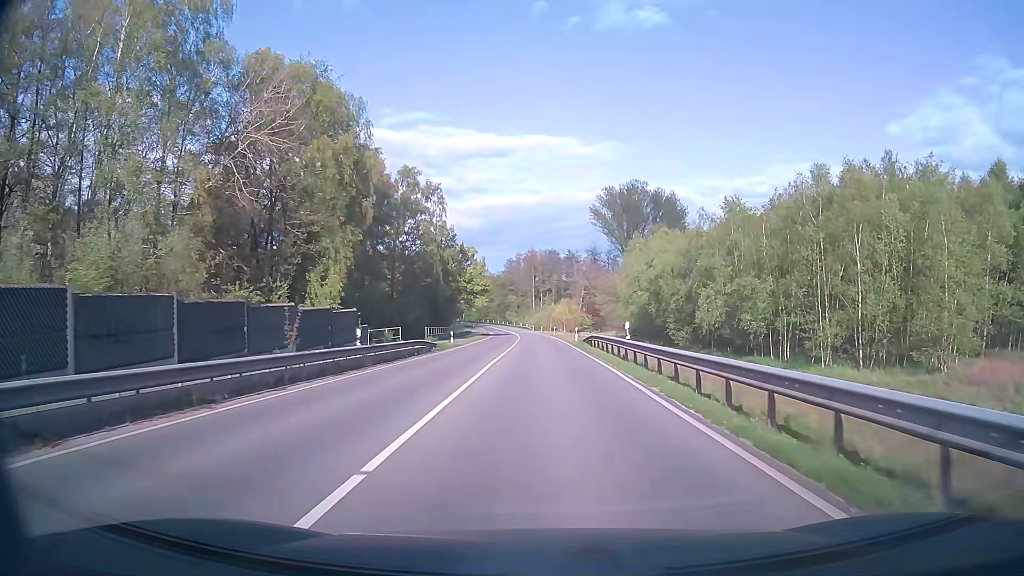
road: secondary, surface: asphalt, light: Day
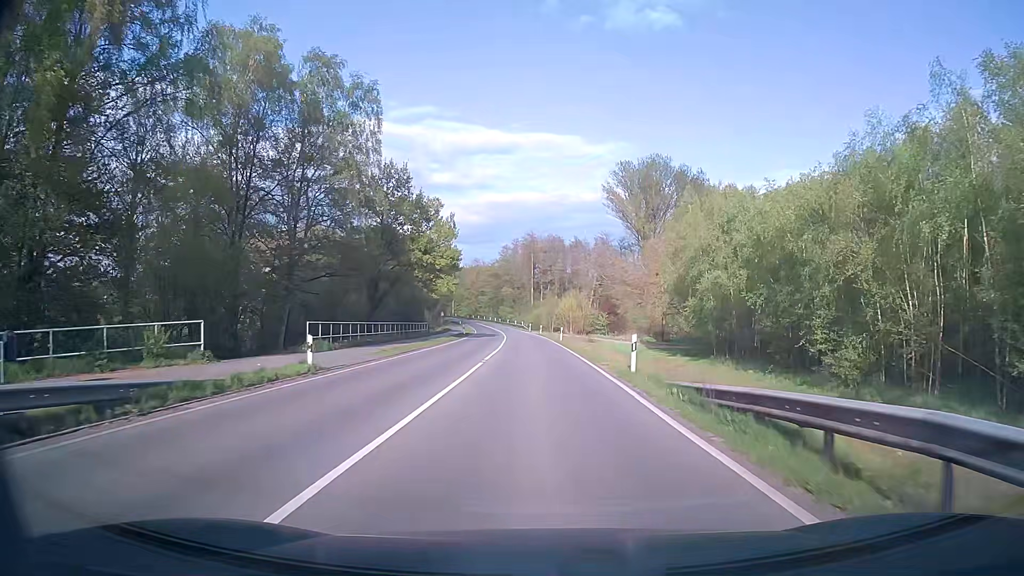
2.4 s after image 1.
(+0.1, +30.5) m; 0°
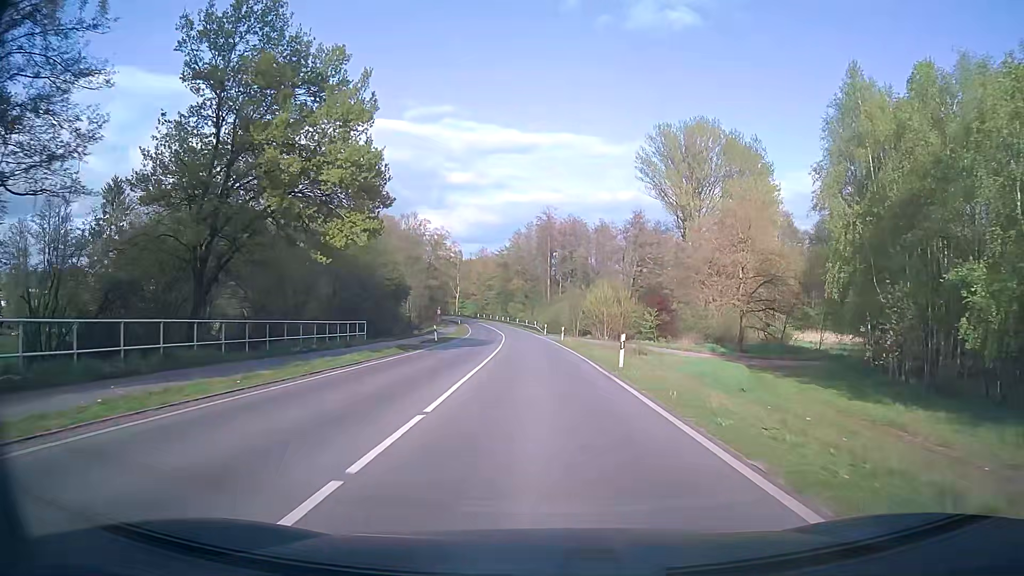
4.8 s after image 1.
(-0.2, +30.6) m; -1°
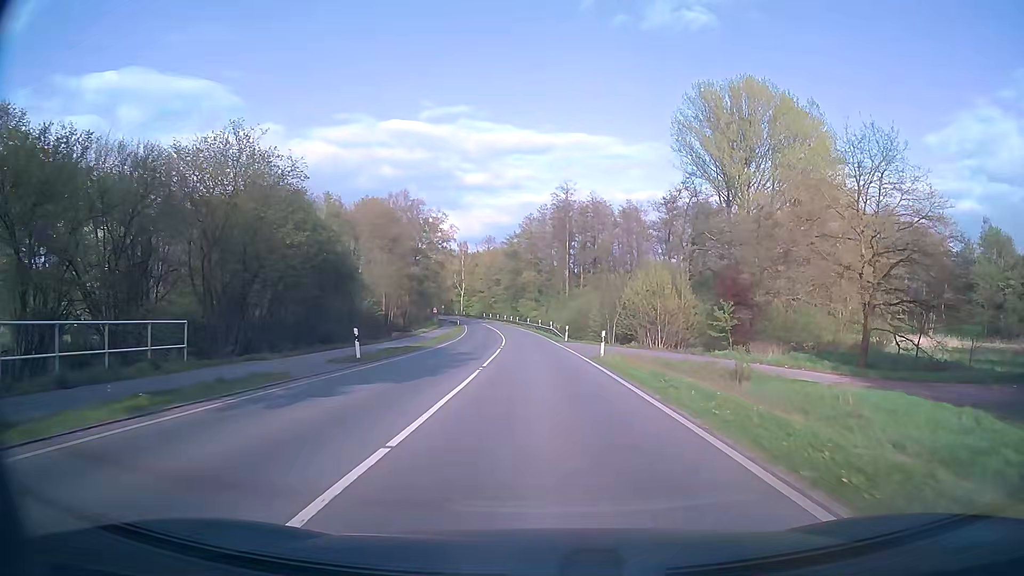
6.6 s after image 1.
(-0.3, +23.0) m; -2°
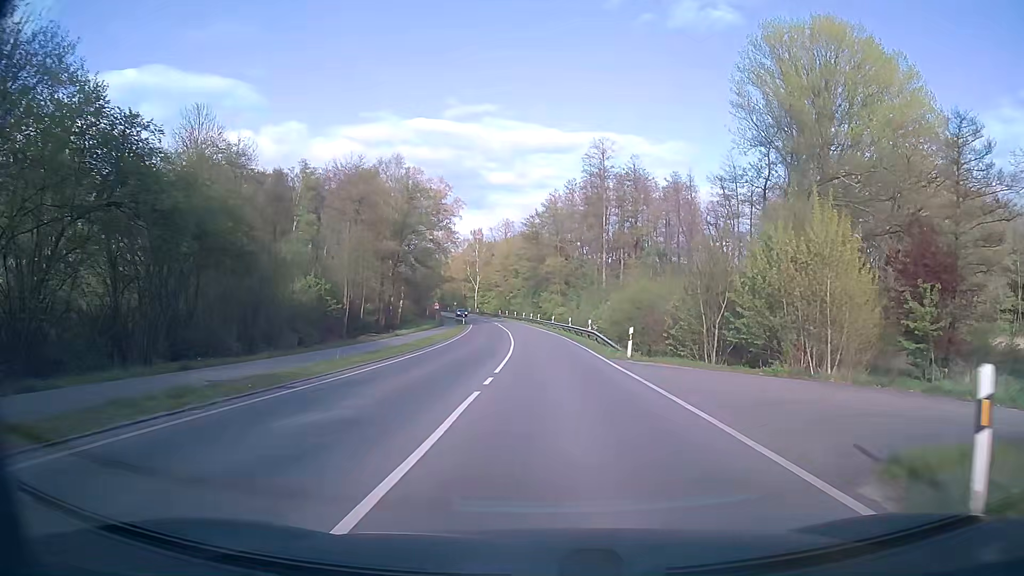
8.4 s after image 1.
(-0.3, +22.9) m; -2°
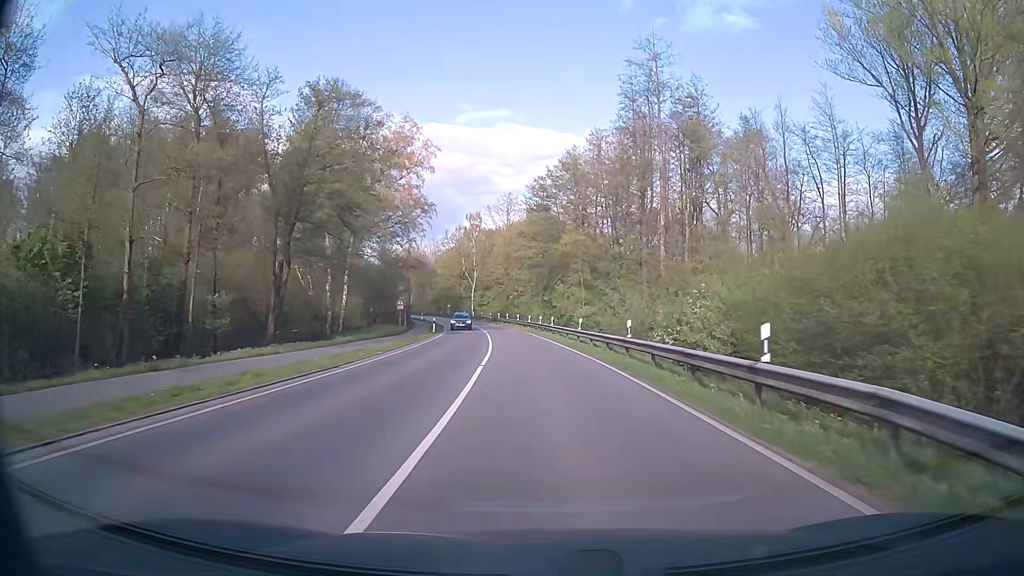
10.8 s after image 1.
(-0.2, +30.4) m; -1°
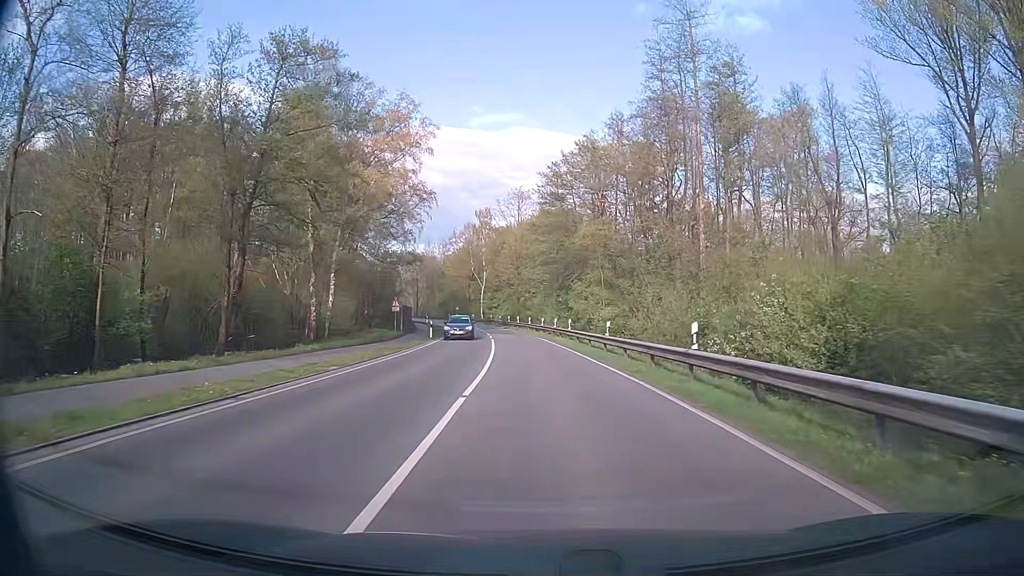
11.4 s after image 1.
(-0.1, +7.6) m; -1°
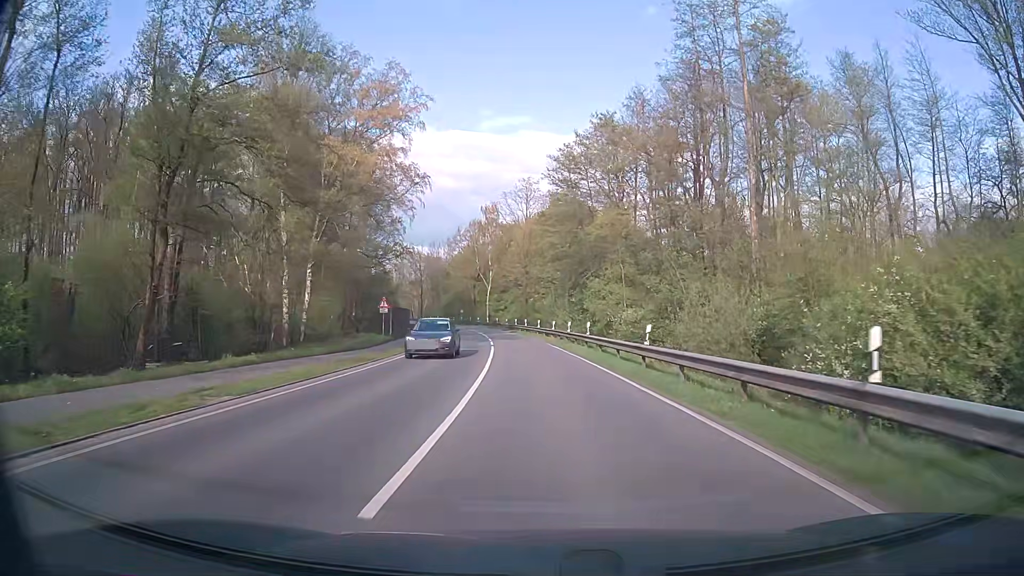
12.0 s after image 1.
(-0.1, +7.6) m; -1°
(0, +10) (0, +20) (-1, +30) (-1, +40) (-2, +50) (-3, +60) (-5, +70) (-6, +80) (-8, +89) (-11, +99) m
